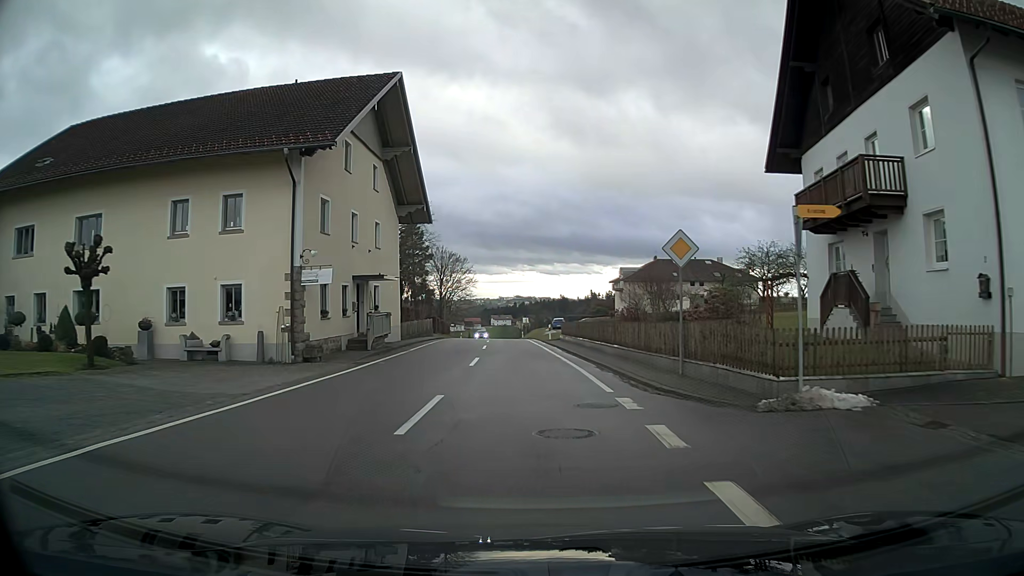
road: tertiary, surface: asphalt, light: Day
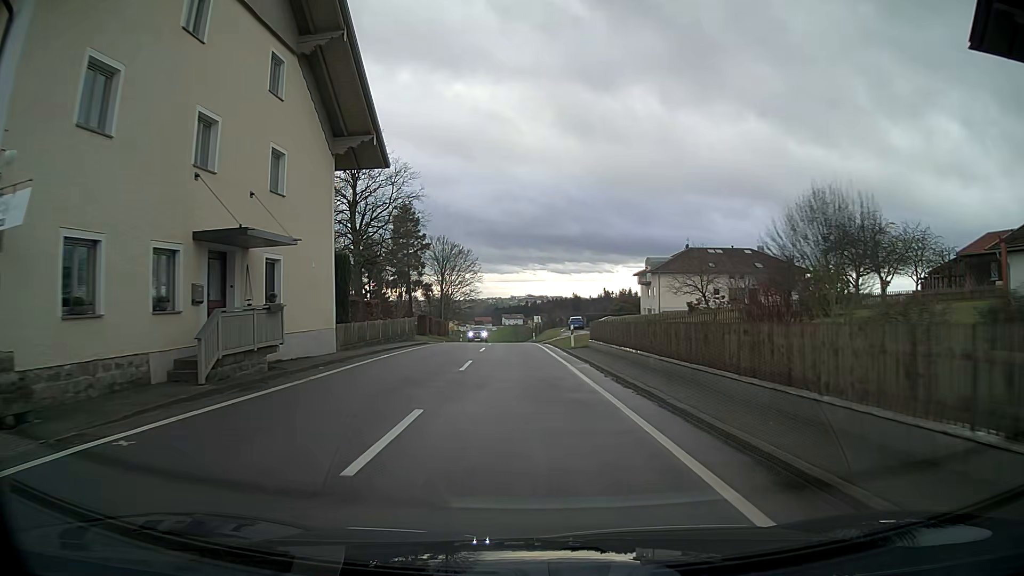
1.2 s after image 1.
(-0.1, +14.1) m; -1°
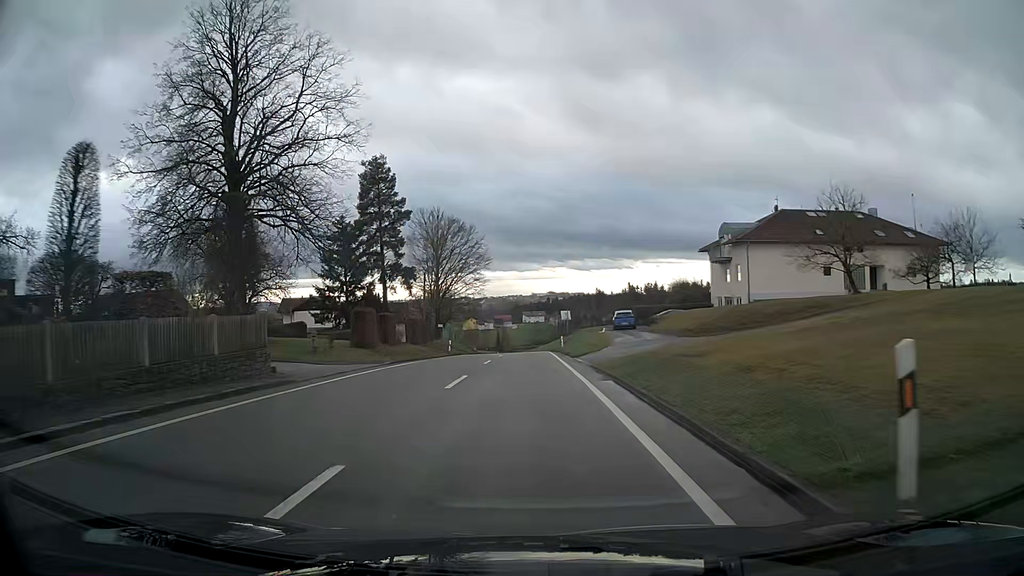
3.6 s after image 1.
(-0.4, +27.4) m; -1°
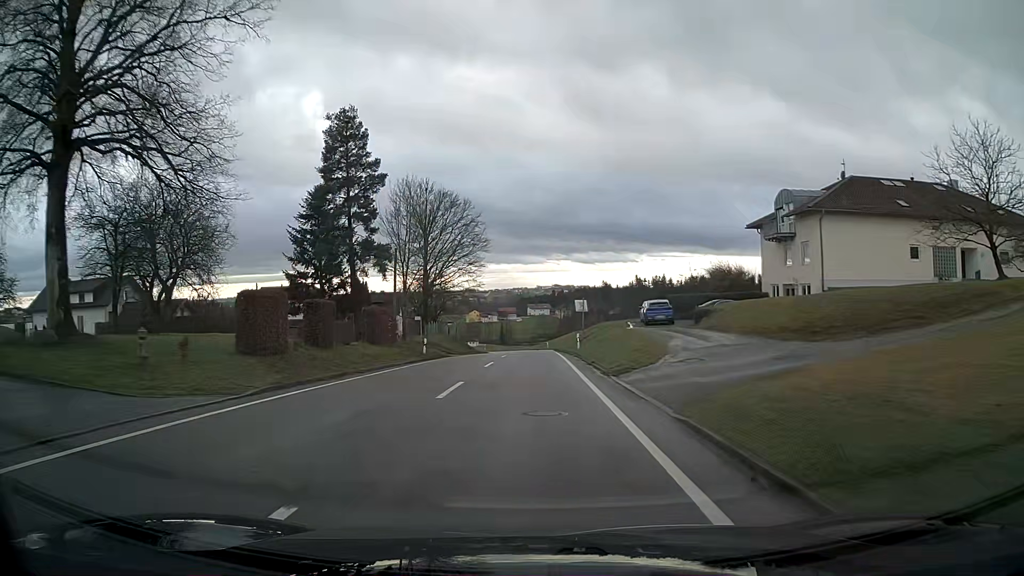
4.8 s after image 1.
(-0.1, +13.5) m; -1°
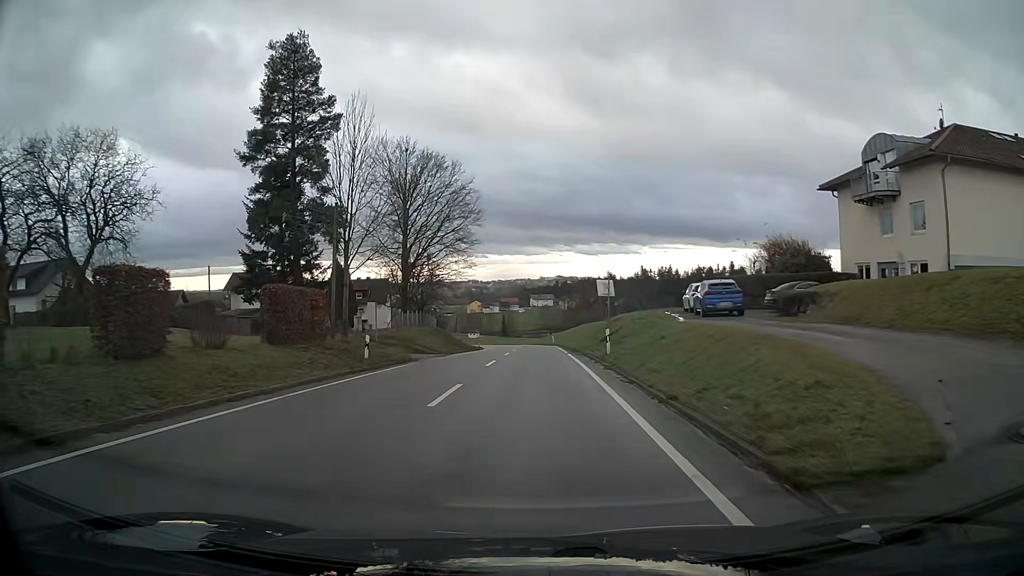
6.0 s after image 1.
(0.0, +13.6) m; 0°
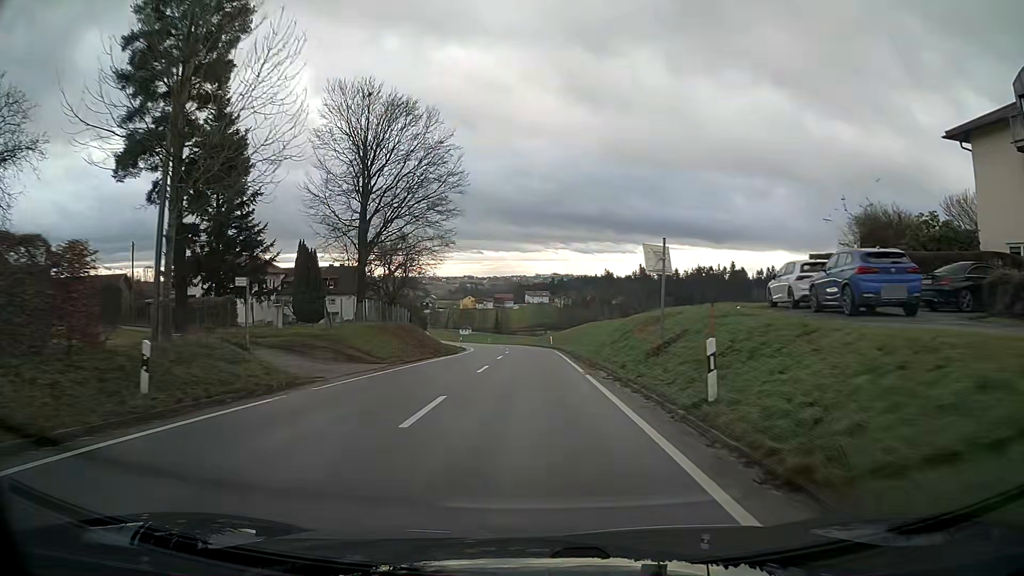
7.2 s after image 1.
(+0.1, +14.2) m; +1°
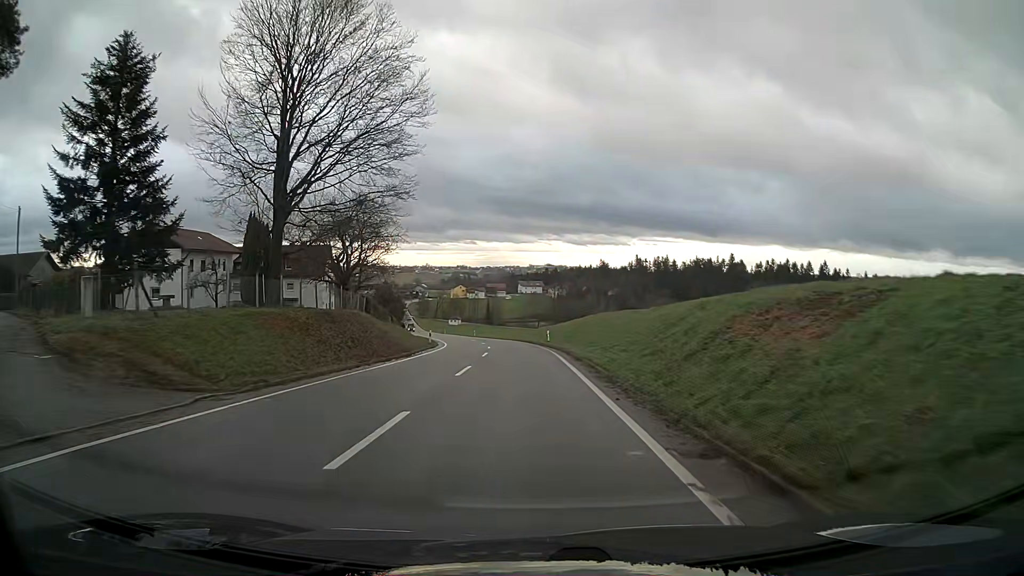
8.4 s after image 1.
(+0.1, +14.9) m; 0°
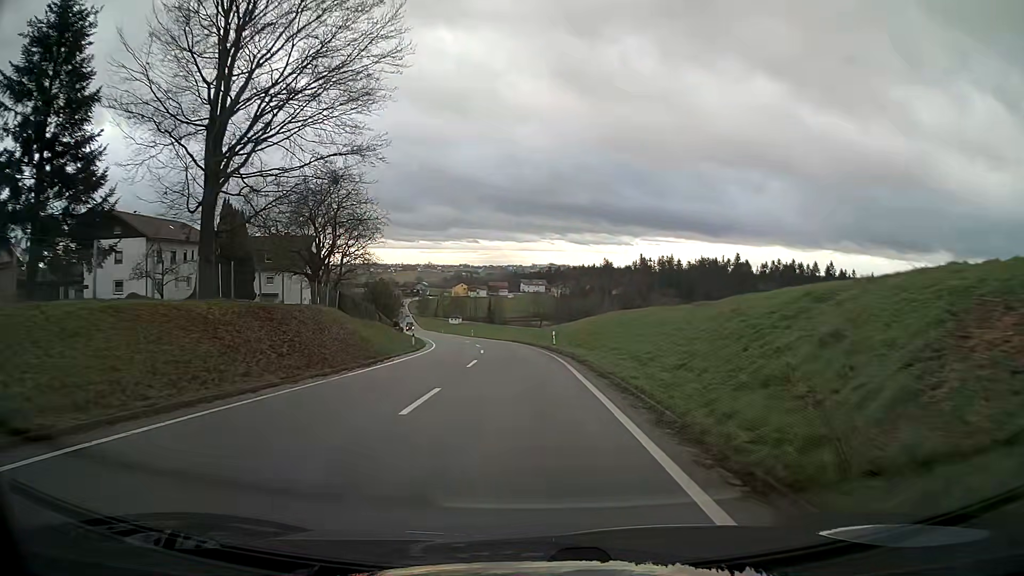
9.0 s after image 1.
(0.0, +7.8) m; 0°
